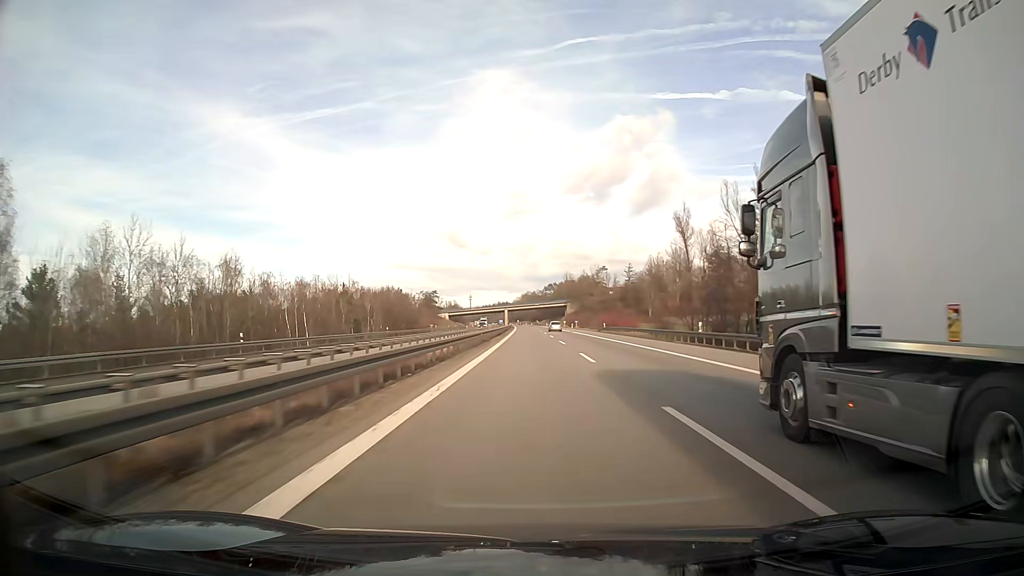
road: motorway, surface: asphalt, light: Day
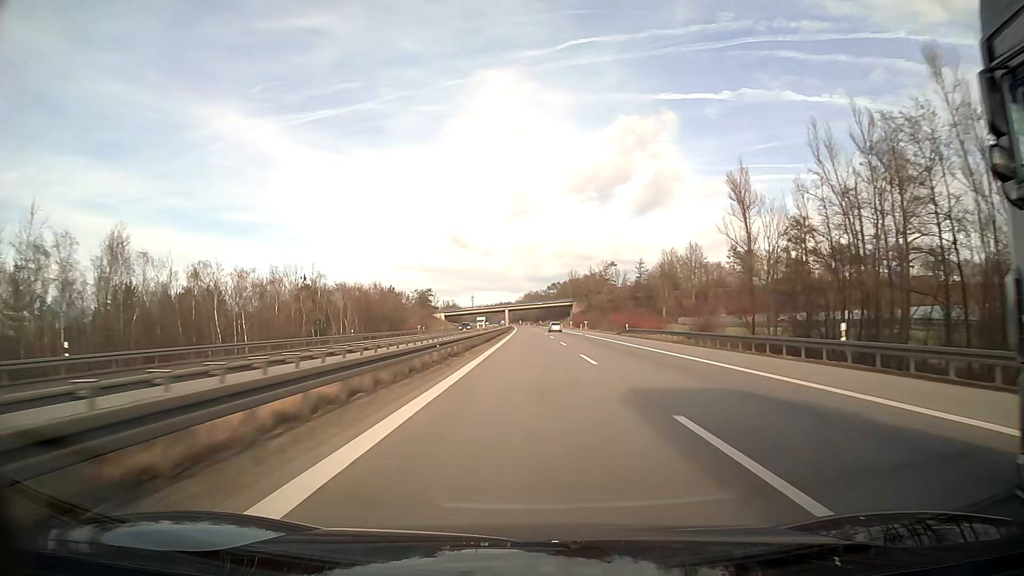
(0.0, +19.0) m; 0°
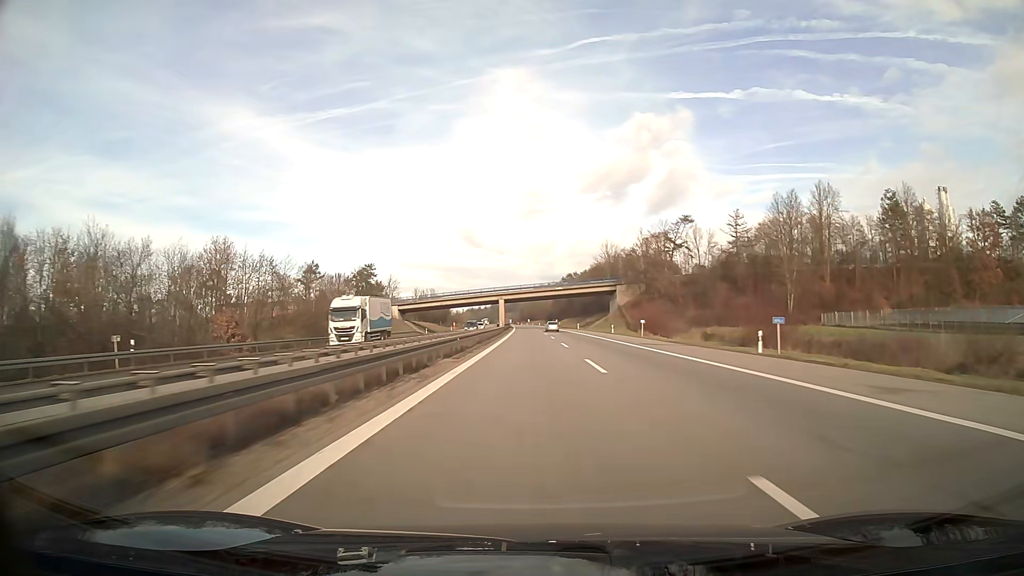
(-0.8, +95.0) m; -1°
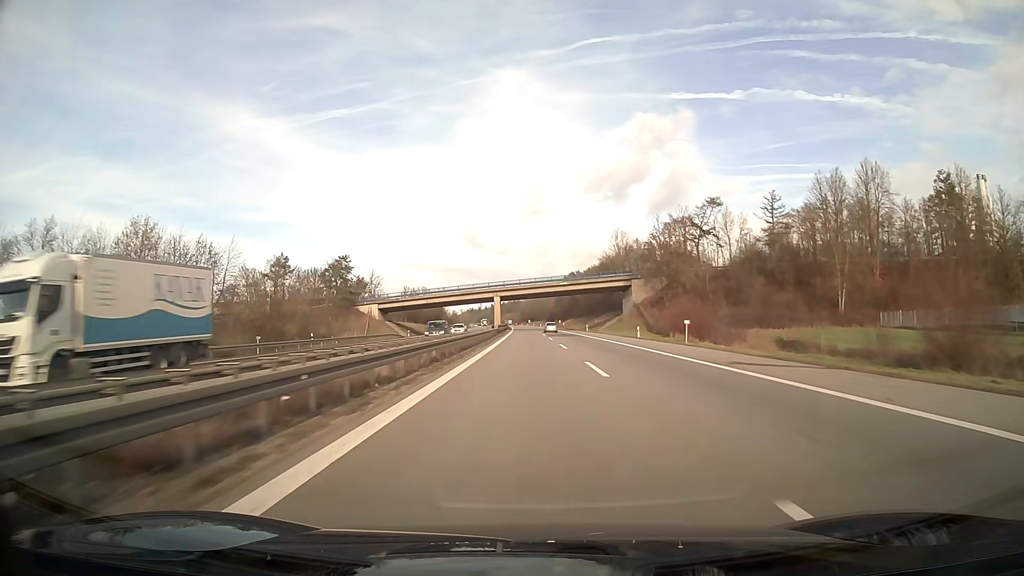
(0.0, +19.0) m; 0°
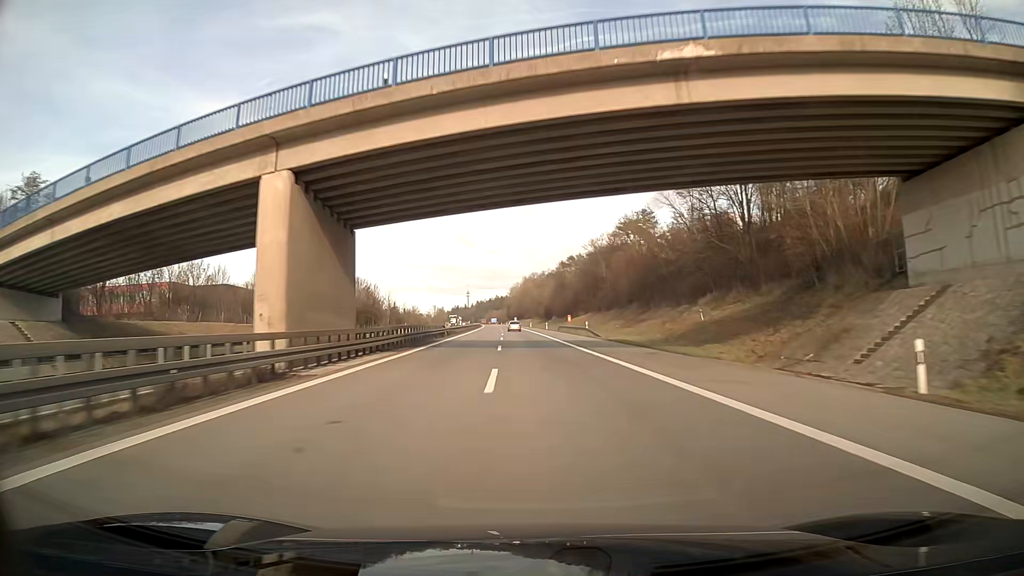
(+1.0, +95.2) m; +1°
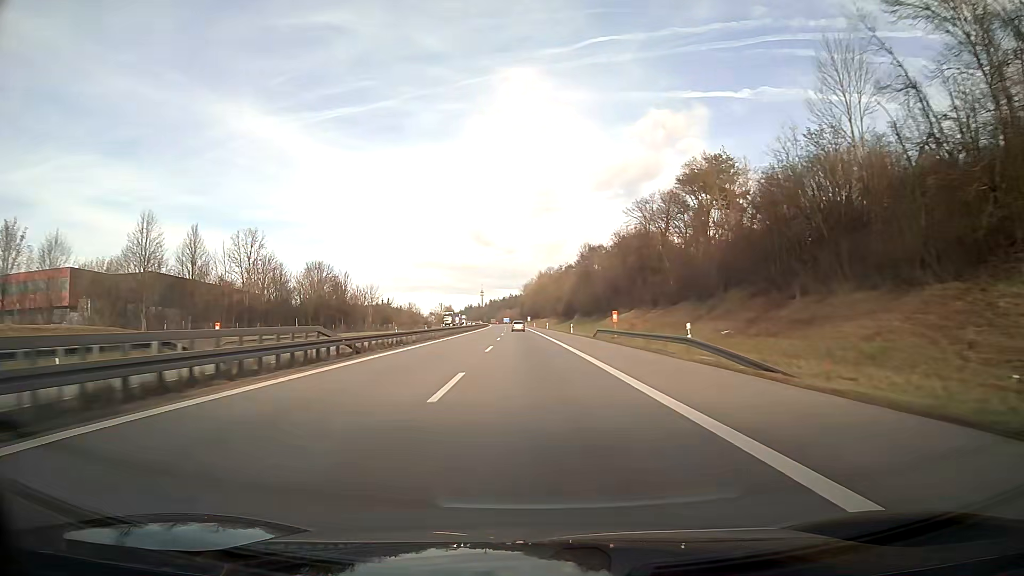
(-0.3, +38.0) m; -1°
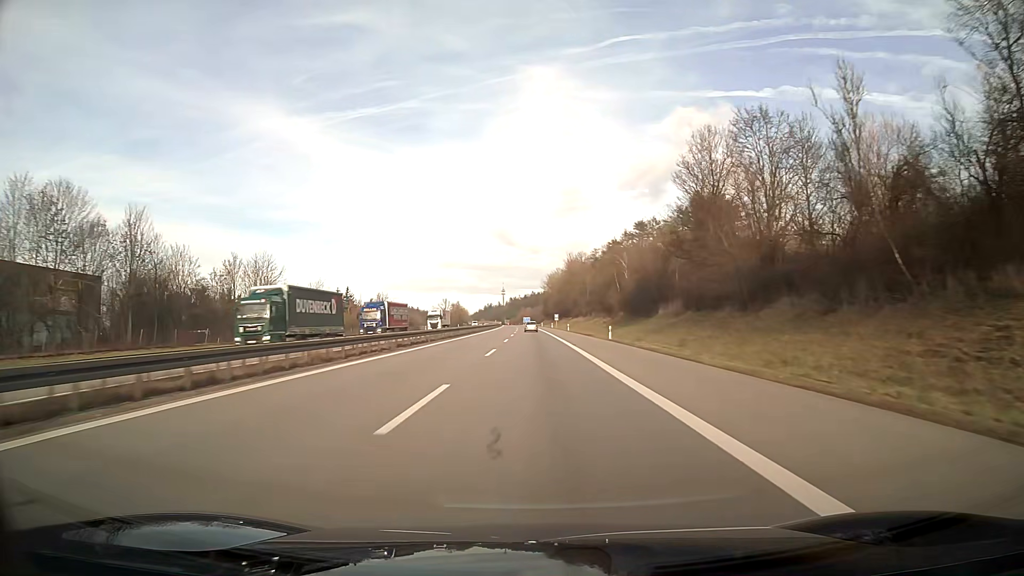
(-1.8, +76.1) m; -2°
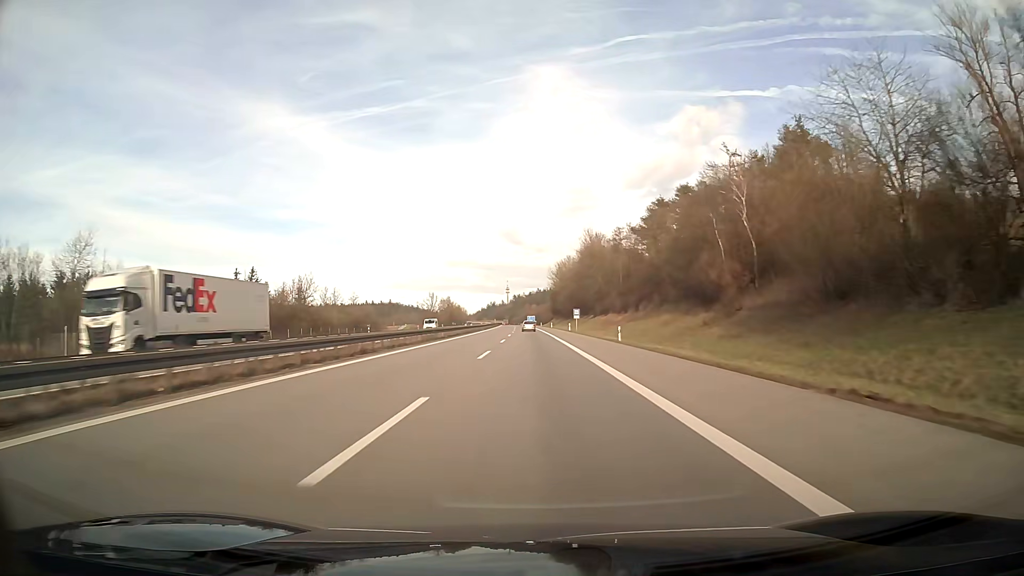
(-0.2, +57.1) m; 0°
